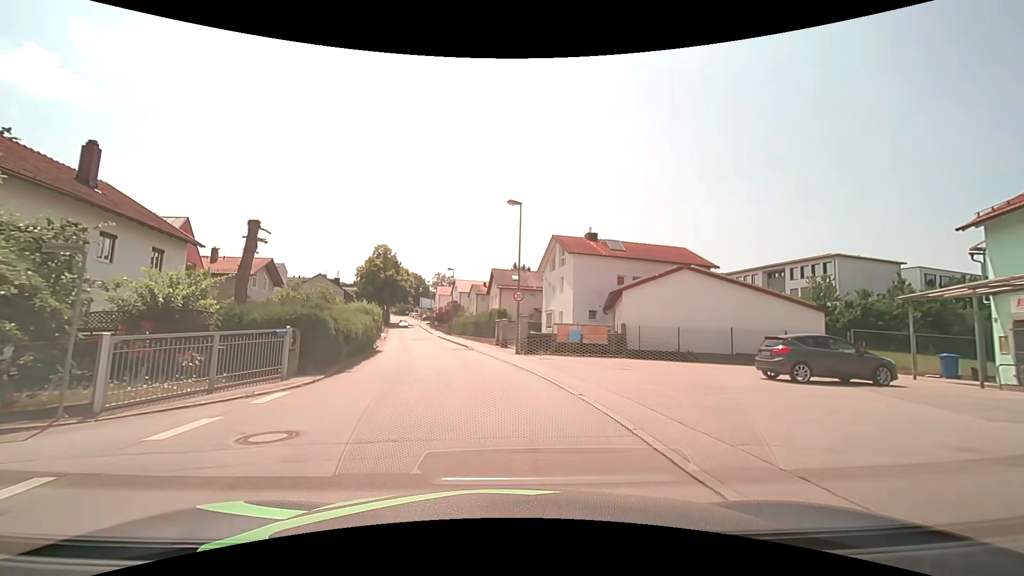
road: unclassified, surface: asphalt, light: Day
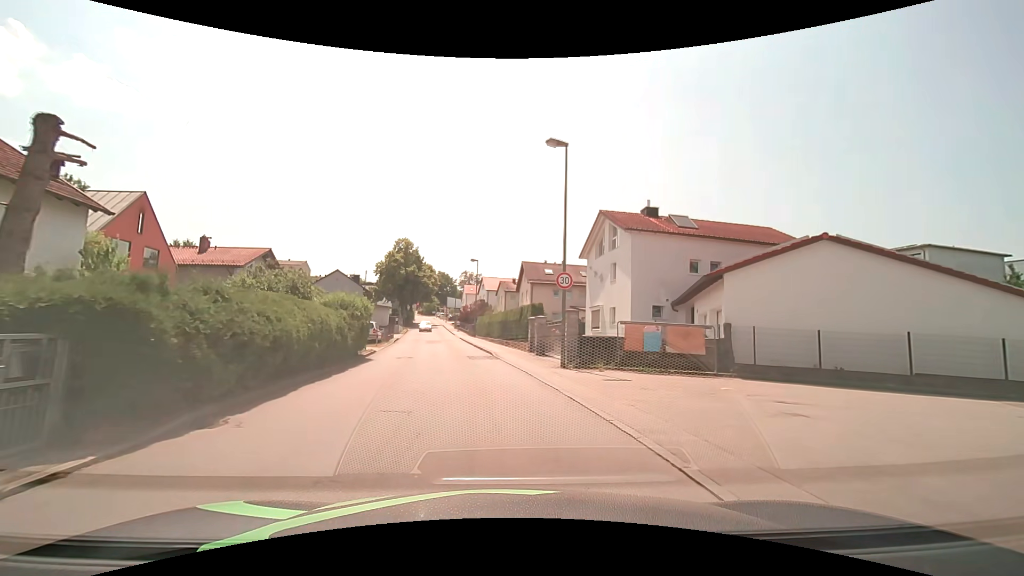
(-0.3, +8.8) m; -3°
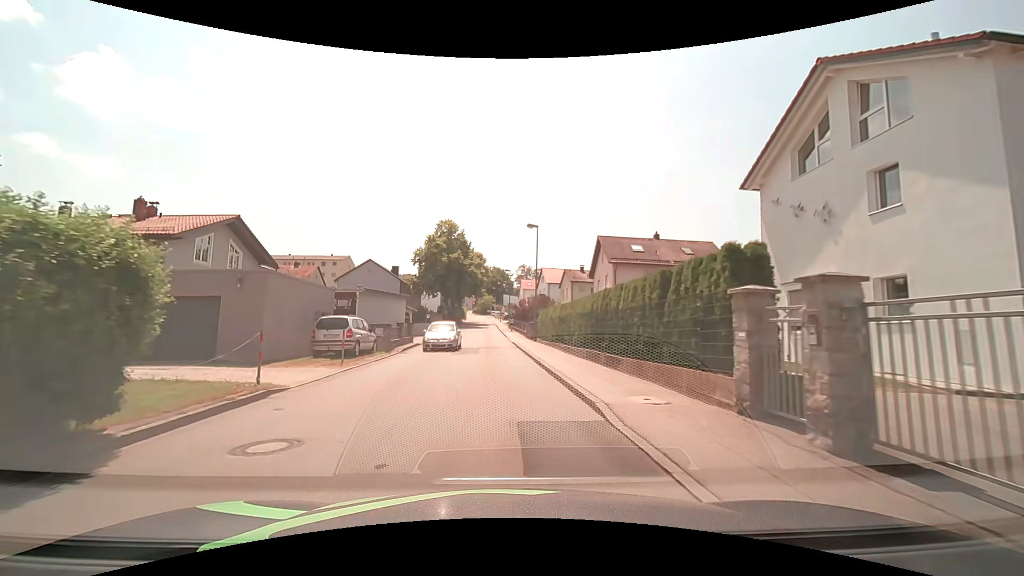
(-1.2, +17.7) m; -7°
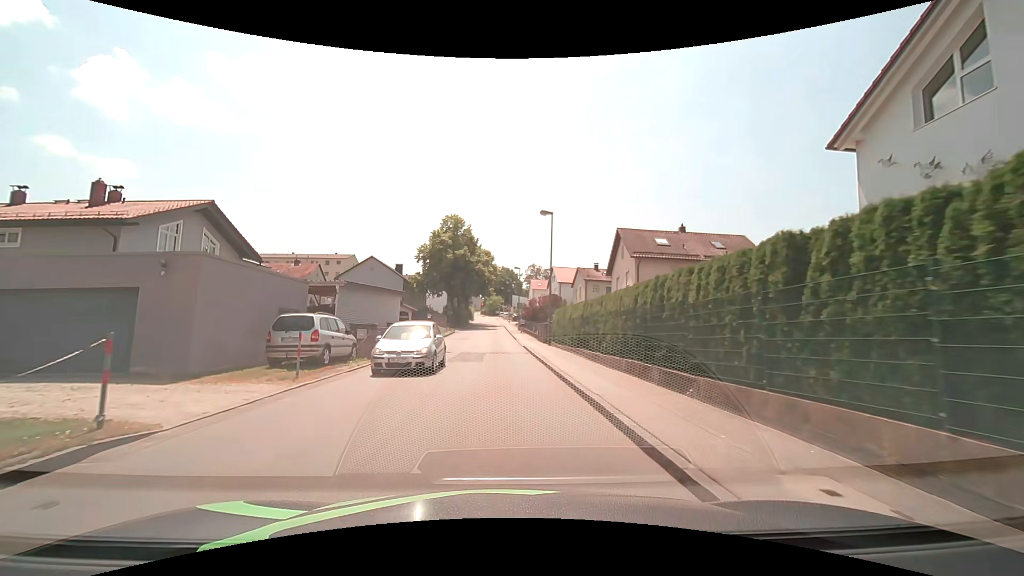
(-0.1, +4.5) m; -1°
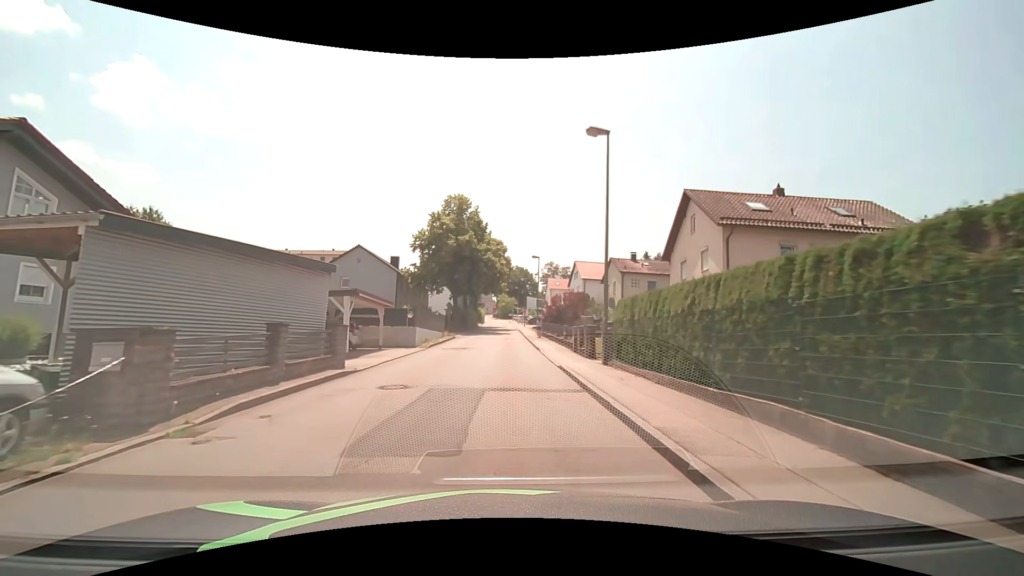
(-0.2, +13.3) m; -1°
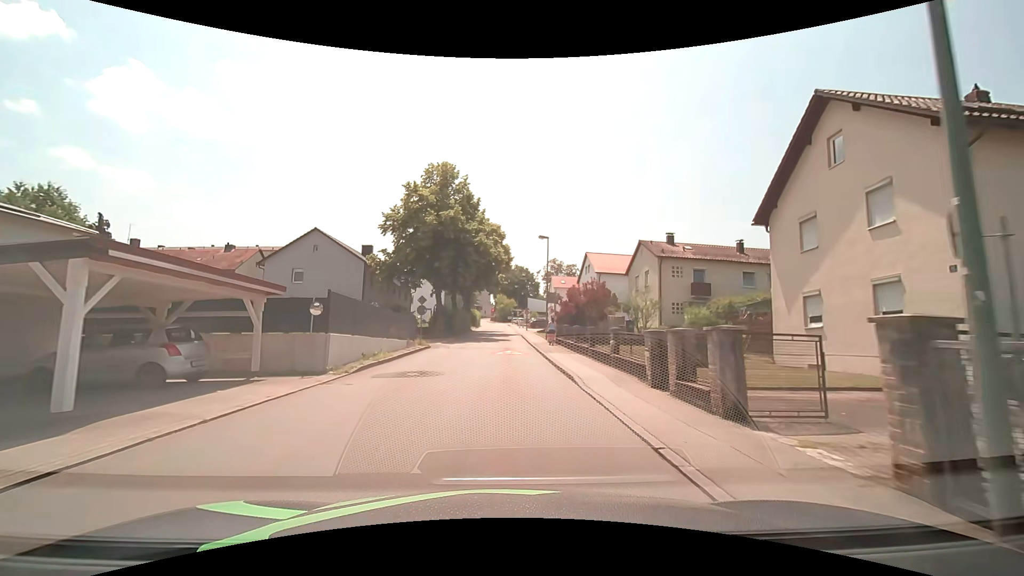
(0.0, +13.3) m; 0°
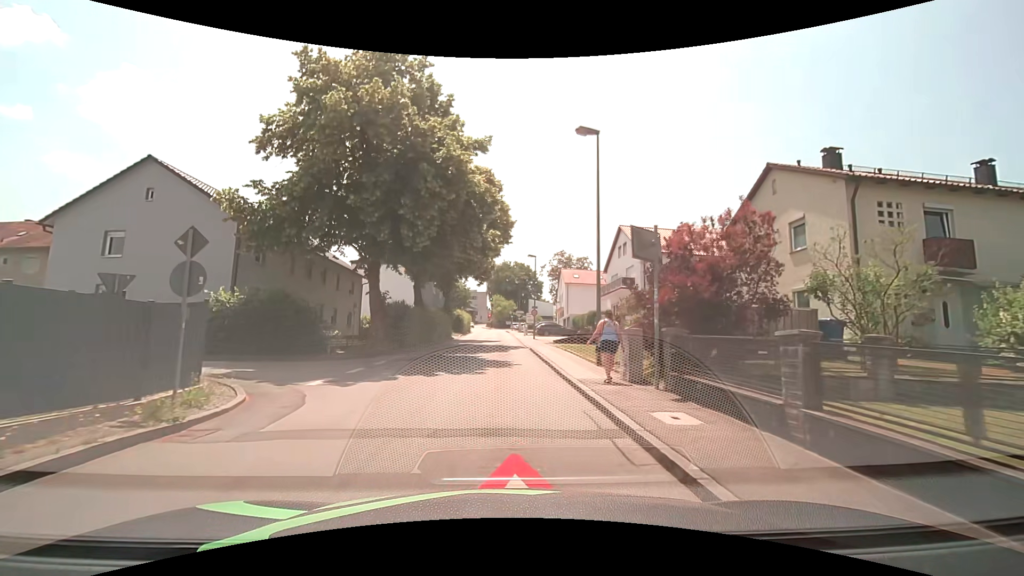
(0.0, +22.0) m; 0°
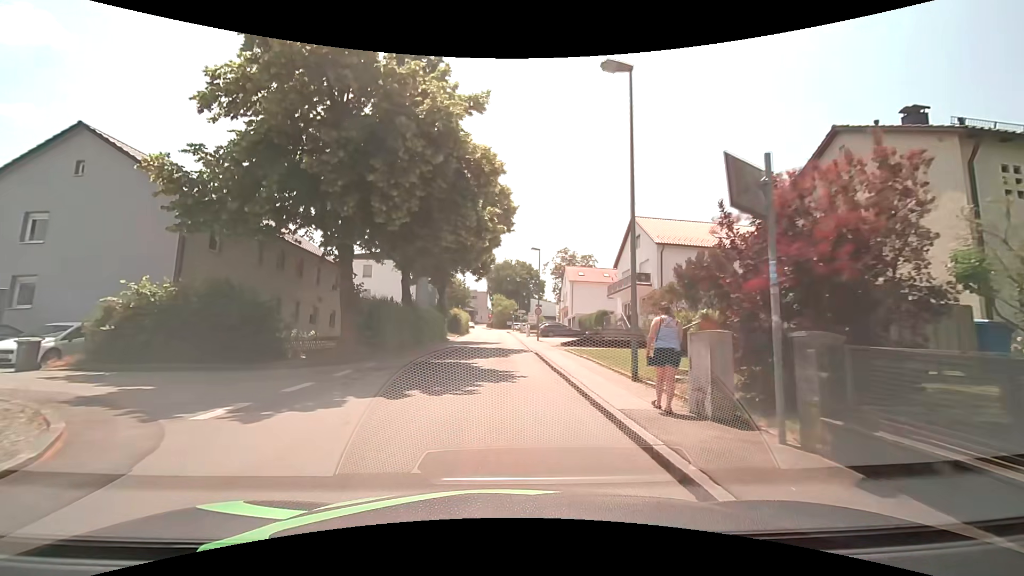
(0.0, +4.4) m; 0°
(0, +10) (0, +20) (0, +30) (0, +40) (0, +50) (0, +60) (0, +70) (-1, +80) (-1, +90) (-2, +100) m
